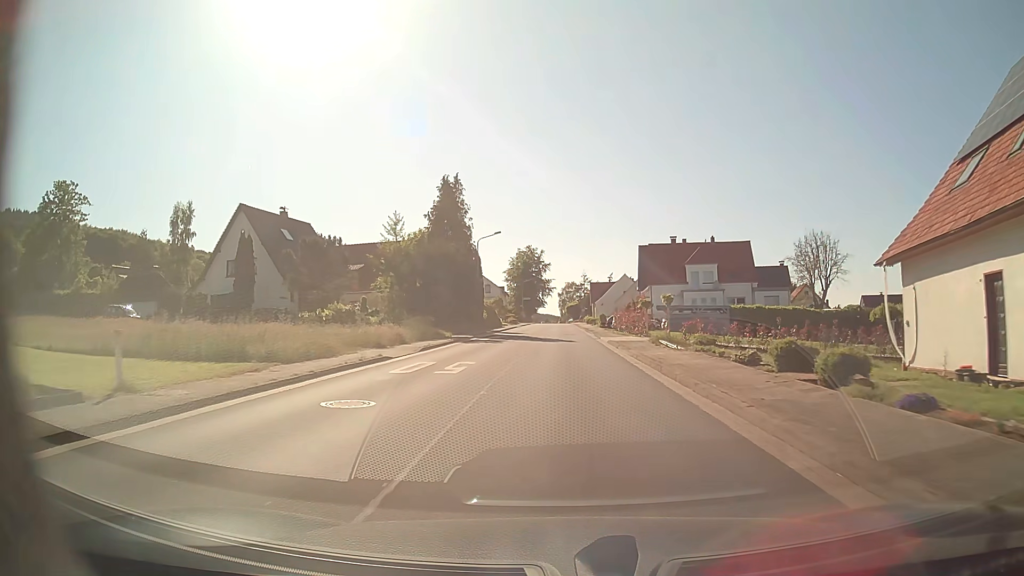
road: tertiary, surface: asphalt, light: Day
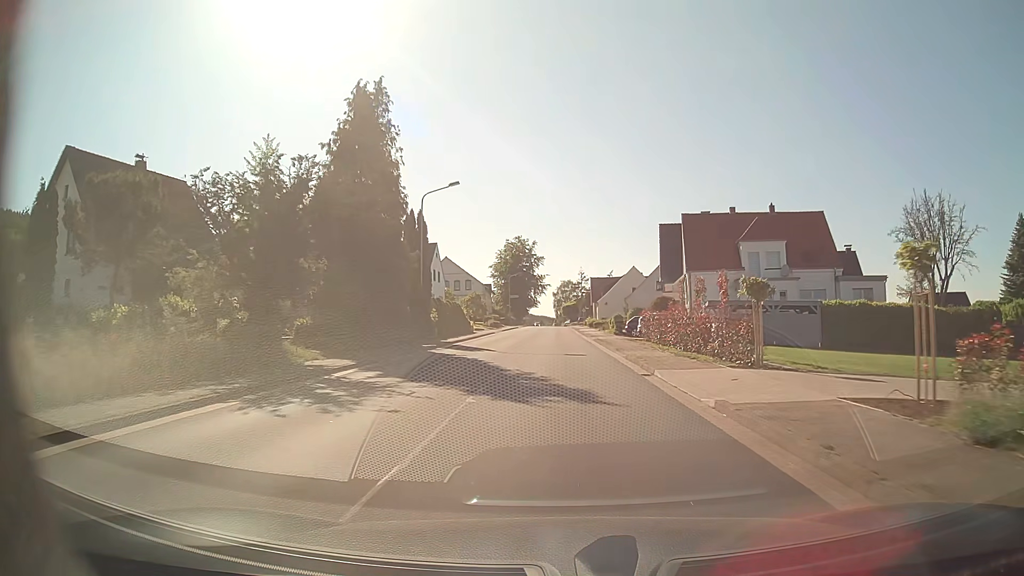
(+0.2, +24.1) m; +1°
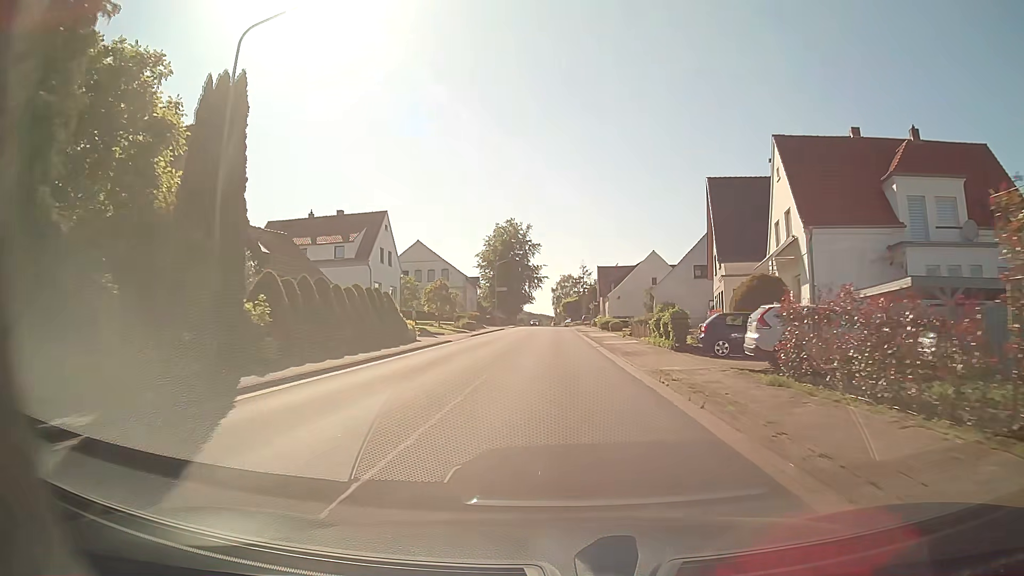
(0.0, +24.2) m; 0°
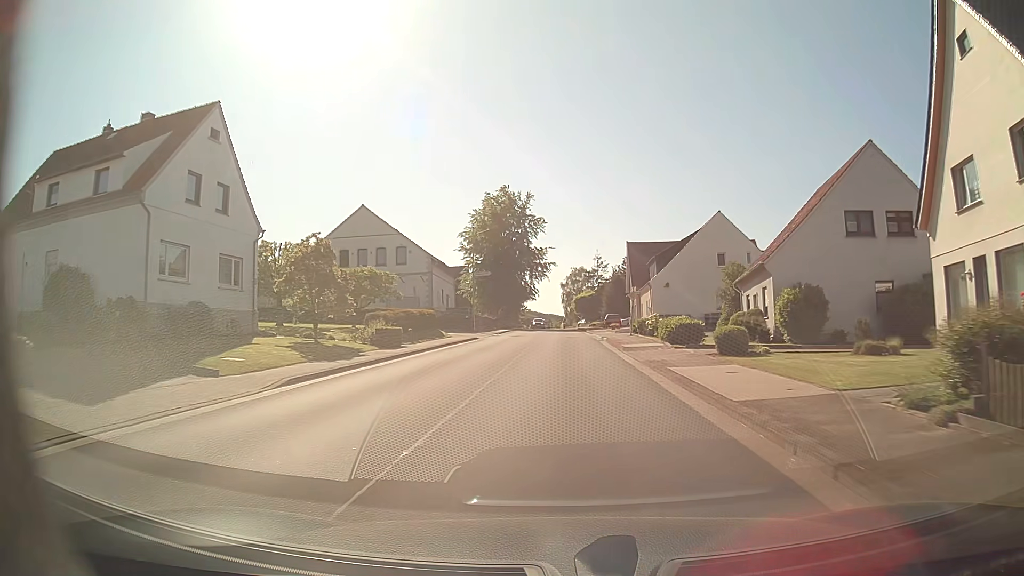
(-0.1, +32.3) m; -1°
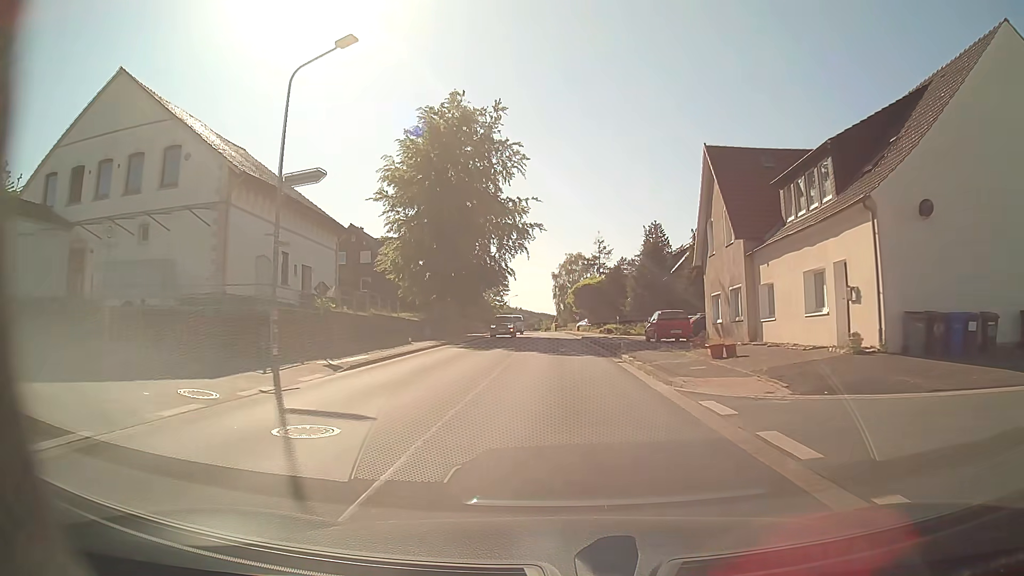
(+0.1, +40.4) m; 0°
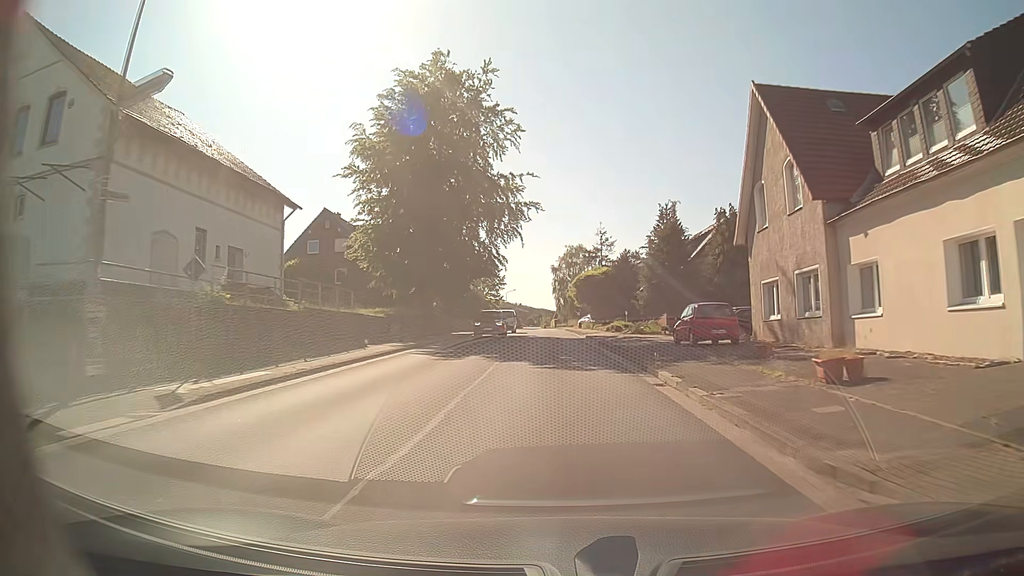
(0.0, +8.1) m; 0°
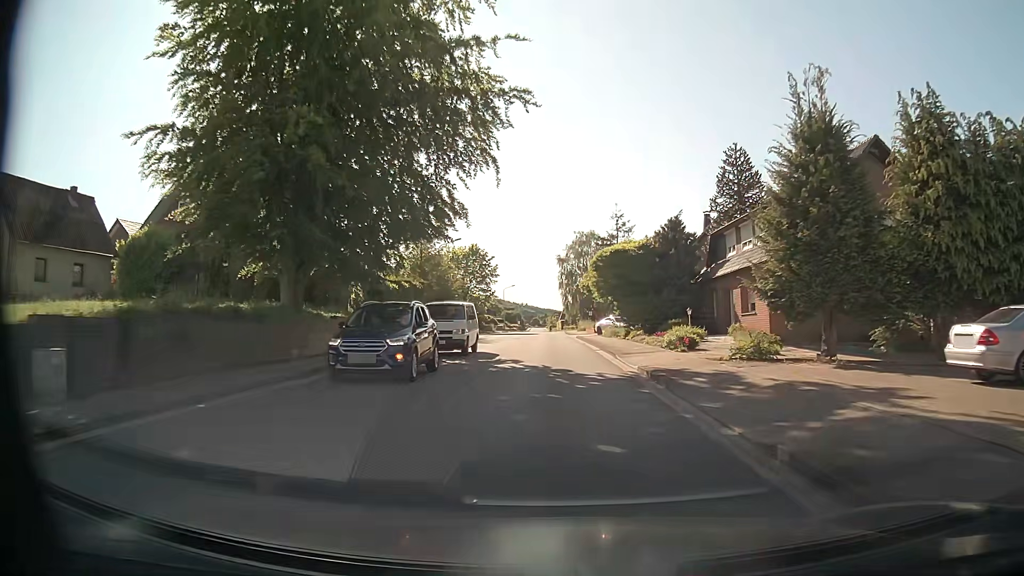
(-0.2, +24.4) m; -1°
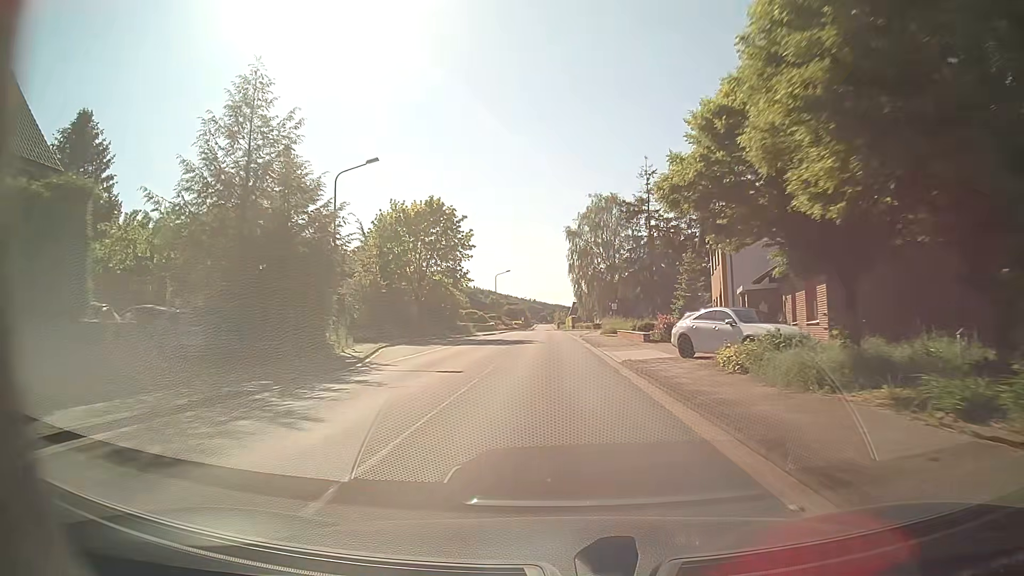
(-0.1, +32.6) m; -1°
(0, +10) (0, +20) (0, +30) (0, +40) (-1, +50) (-1, +60) (-1, +70) (-2, +80) (-2, +90) (-2, +100) m
